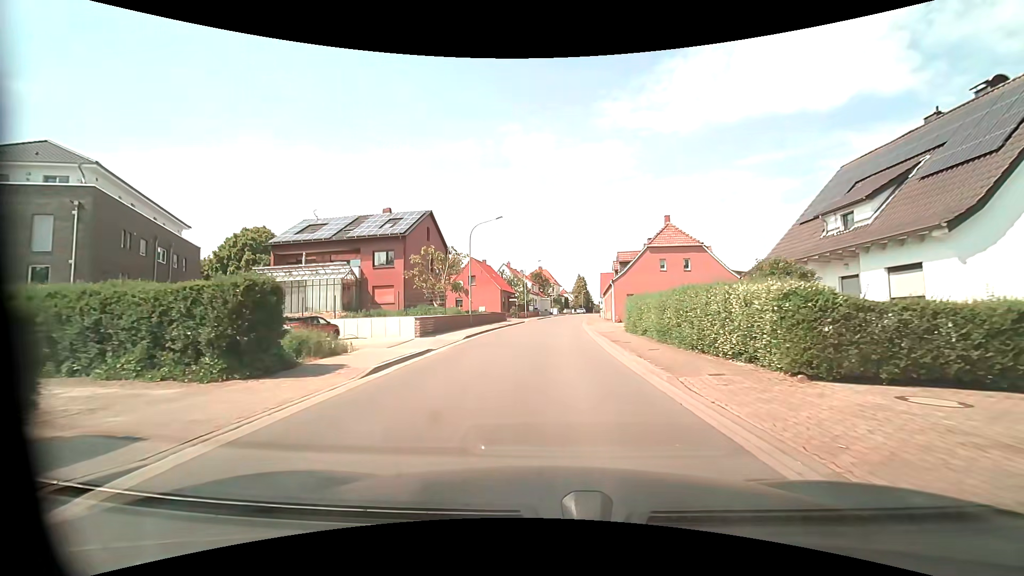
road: unclassified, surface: asphalt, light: Day
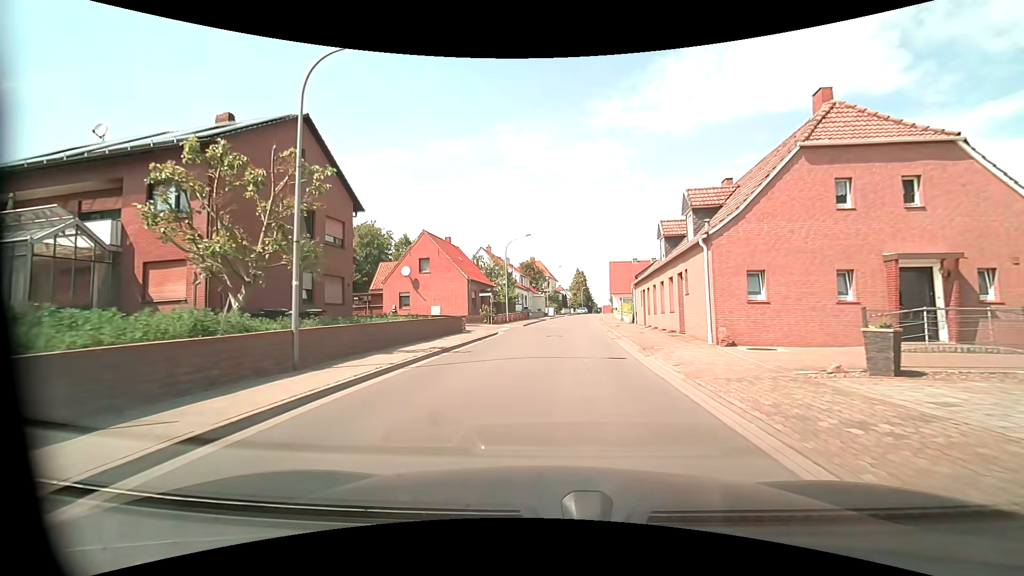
(-0.2, +23.9) m; 0°
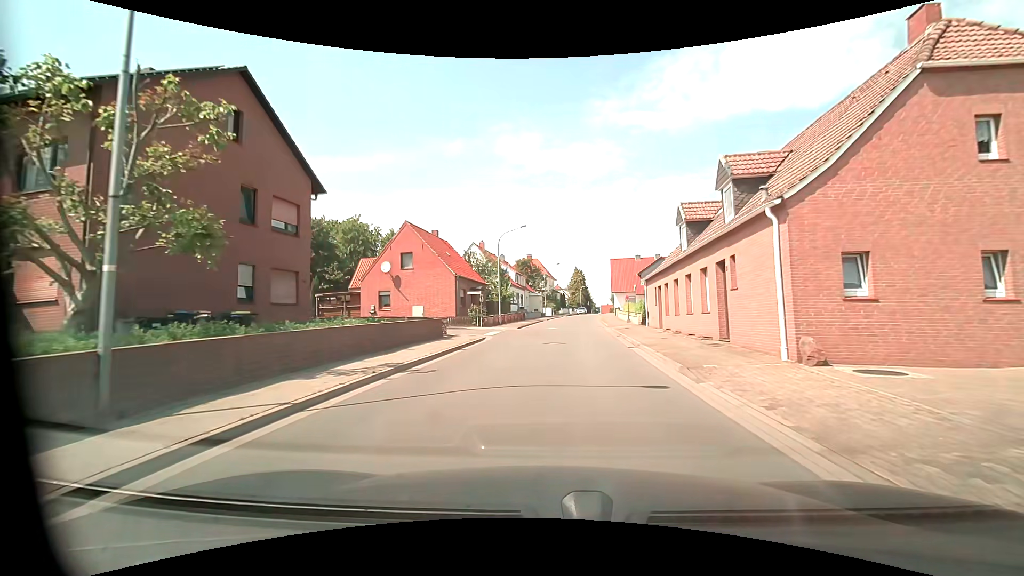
(0.0, +4.8) m; 0°
(0, +10) (+1, +20) (+1, +30) (+2, +40) (+3, +50) (+4, +60) (+5, +70) (+6, +80) (+8, +90) (+9, +100) m
